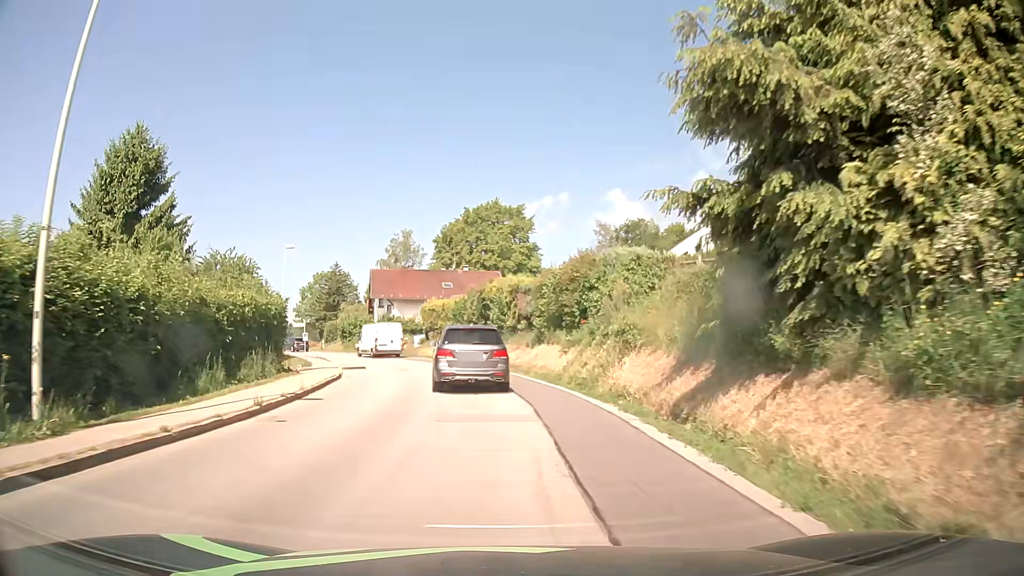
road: secondary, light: Day
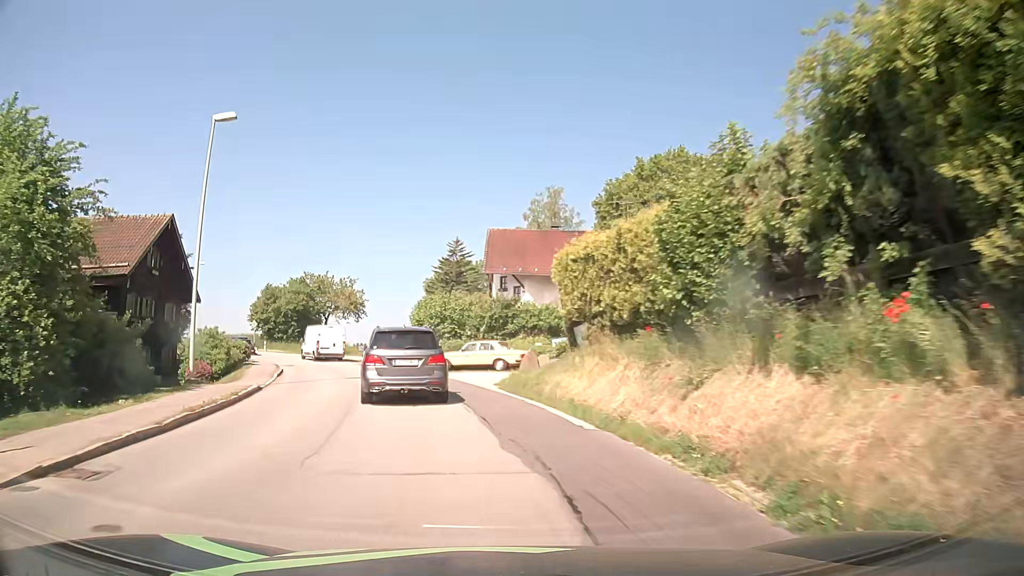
(-2.7, +33.1) m; -14°
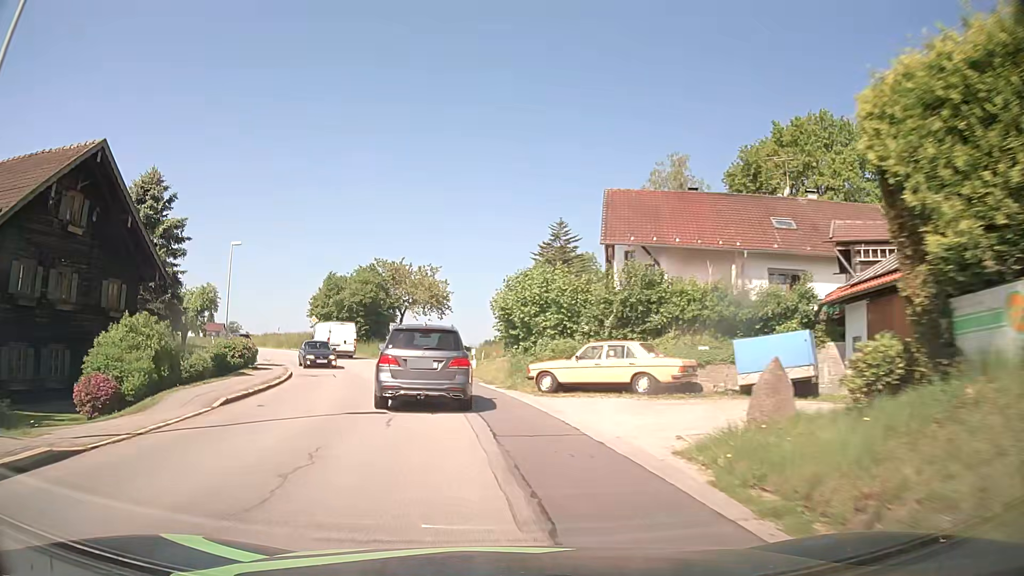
(-0.9, +13.4) m; -8°
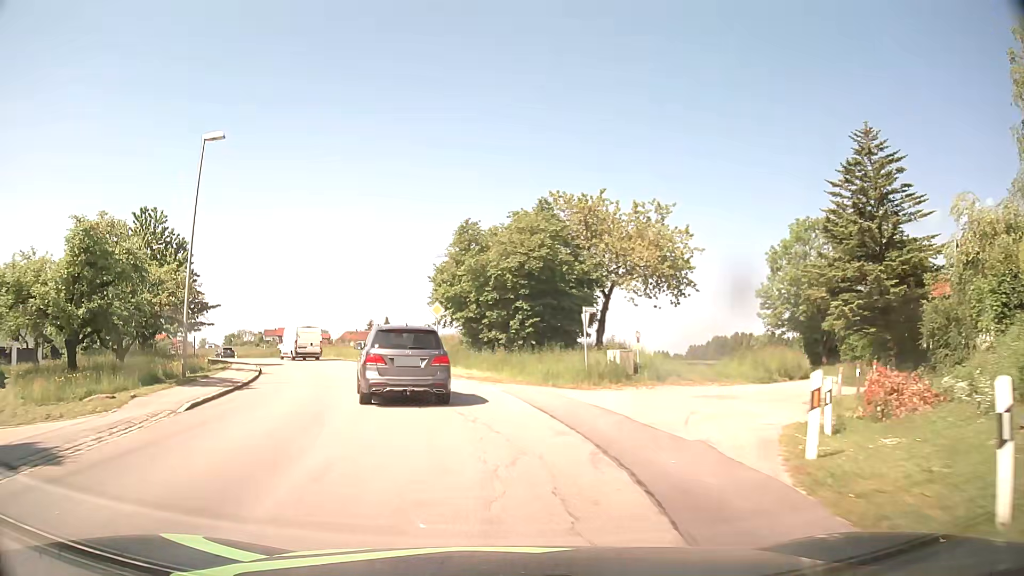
(-4.7, +30.2) m; -17°
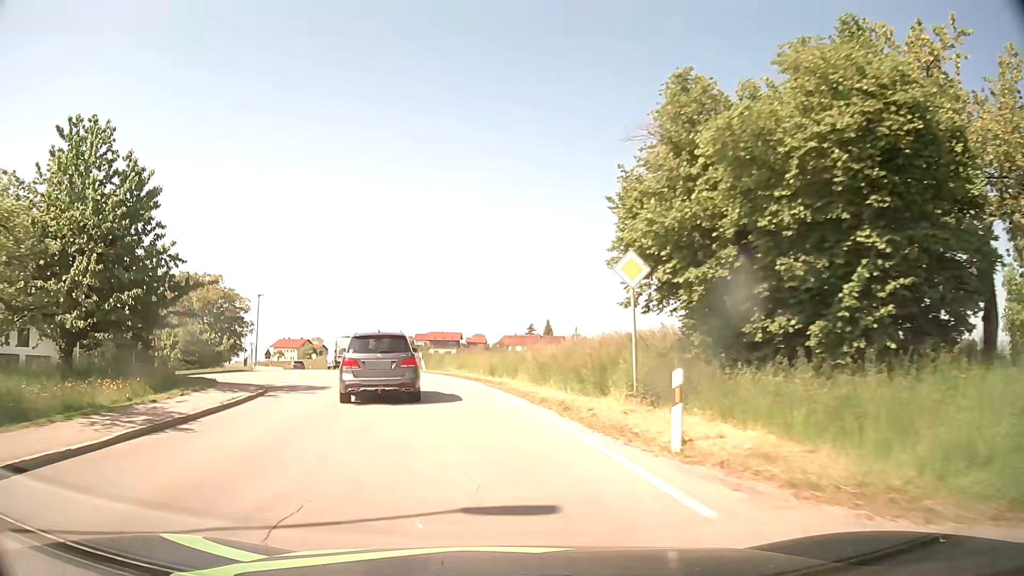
(-2.3, +19.7) m; -14°
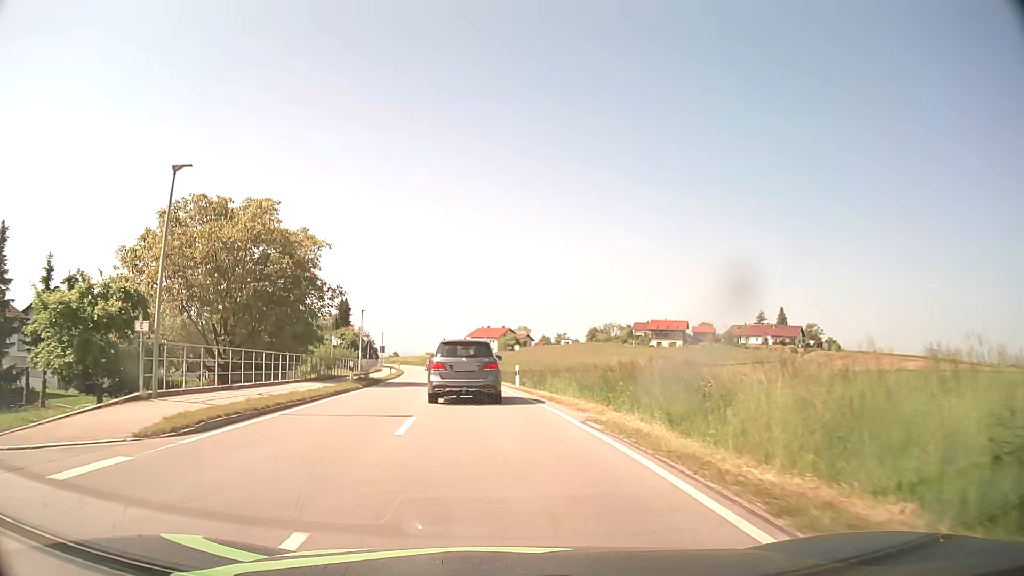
(-6.4, +36.4) m; -18°
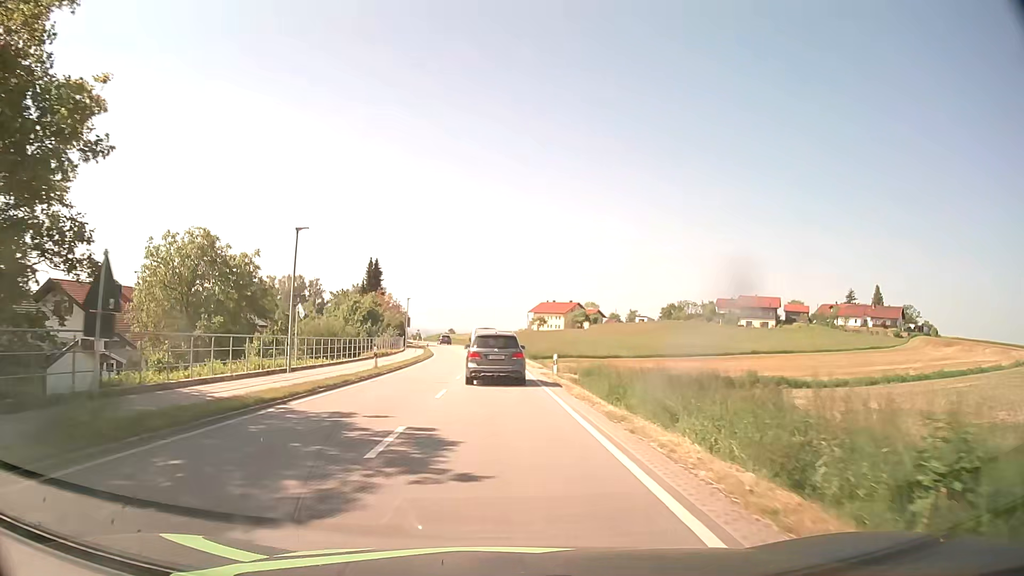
(-1.6, +29.9) m; -5°
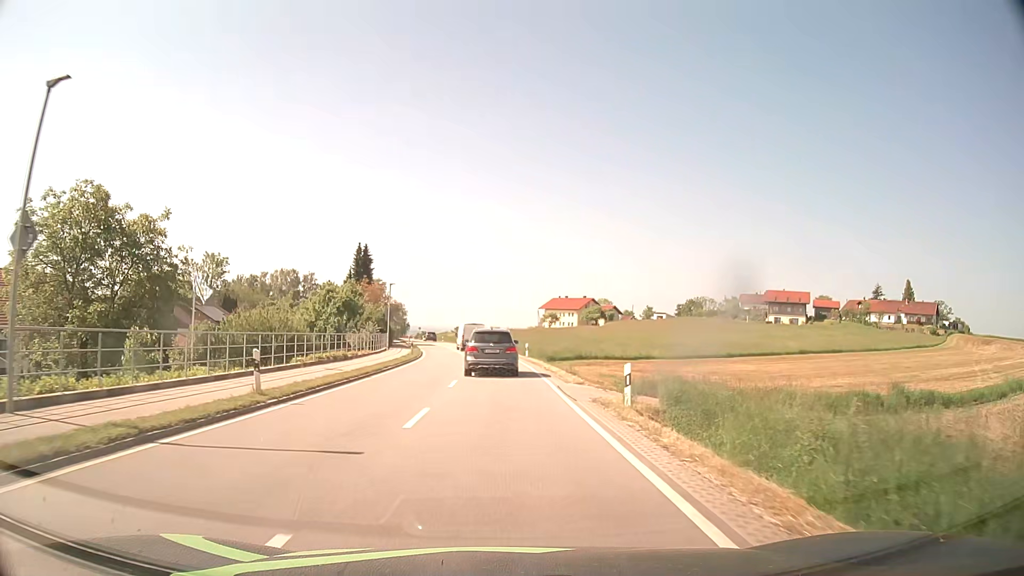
(-0.2, +15.4) m; -1°
(0, +10) (0, +20) (0, +30) (-1, +40) (-2, +50) (-3, +60) (-4, +70) (-6, +80) (-8, +89) (-10, +99) m
